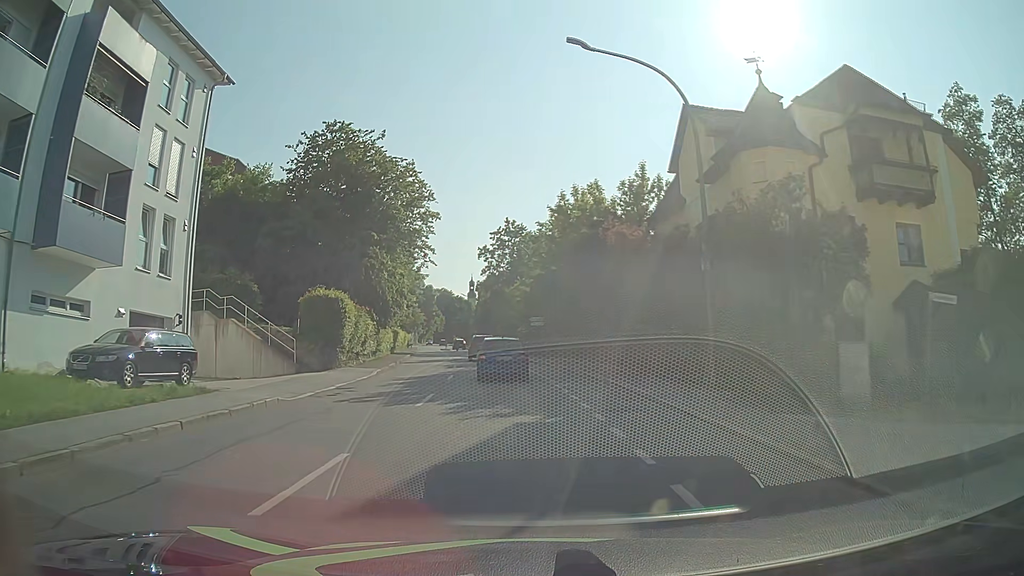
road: tertiary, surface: asphalt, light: Day
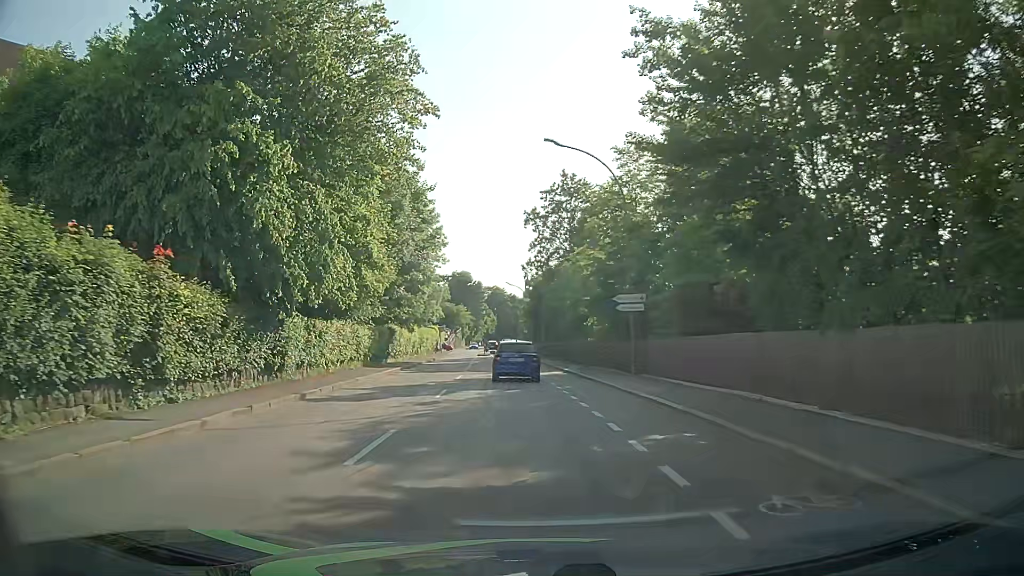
(-1.2, +25.0) m; -6°
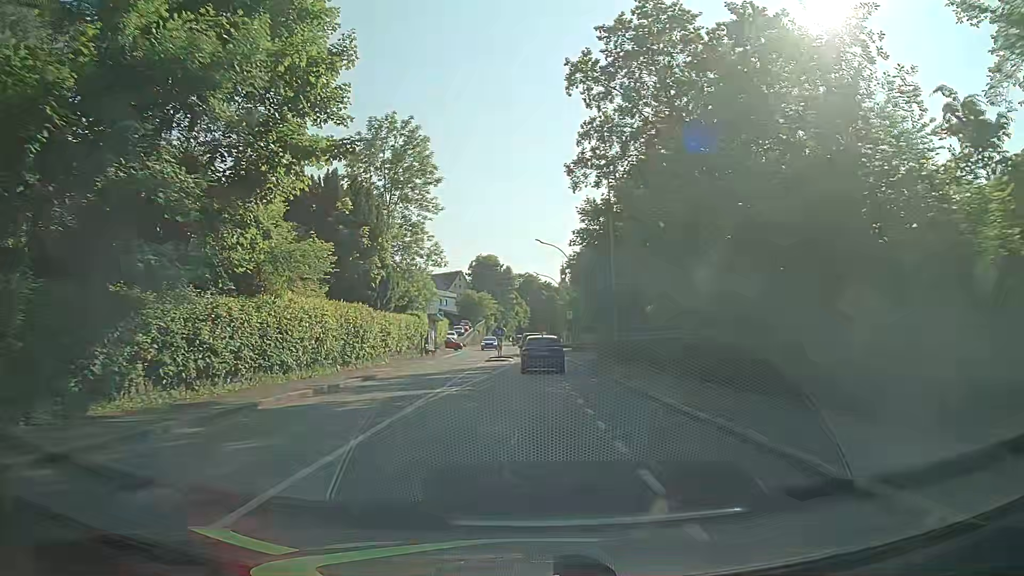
(-0.9, +32.4) m; -3°
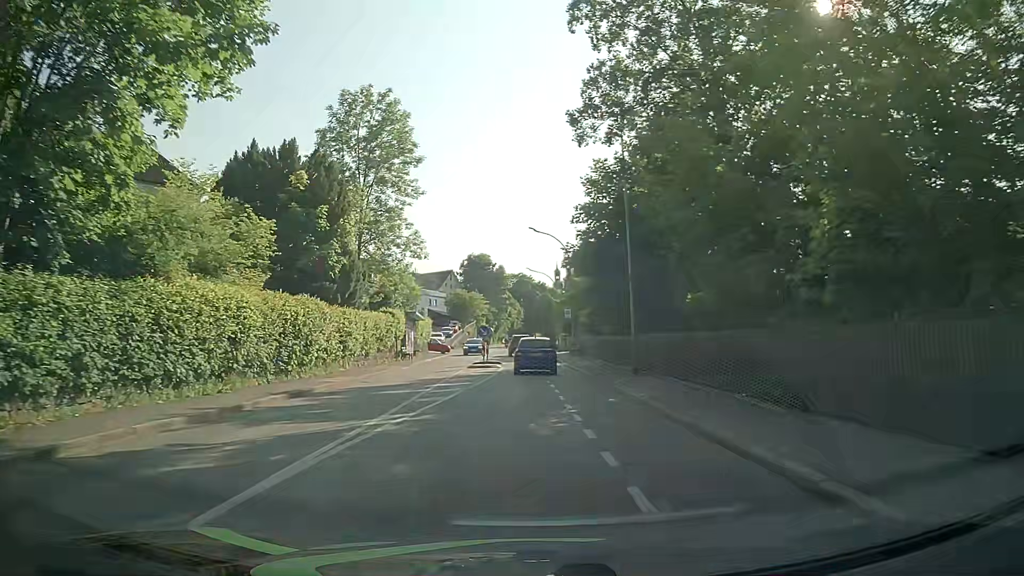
(0.0, +6.7) m; 0°
(0, +10) (0, +20) (+1, +30) (0, +40) (0, +50) (-1, +60) (-2, +70) (-2, +80) (-2, +90) (-3, +100) m
